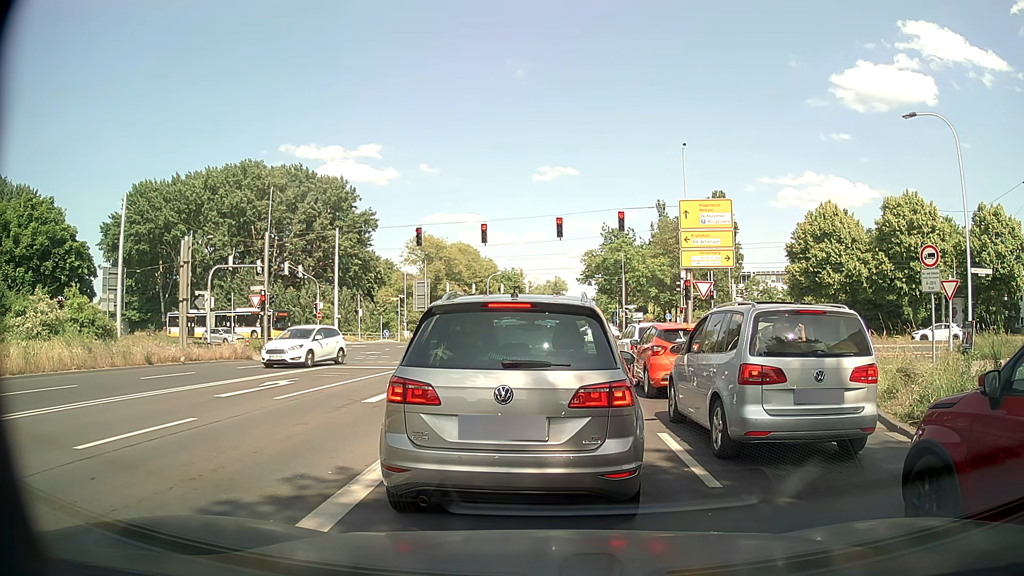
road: secondary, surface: asphalt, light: Day
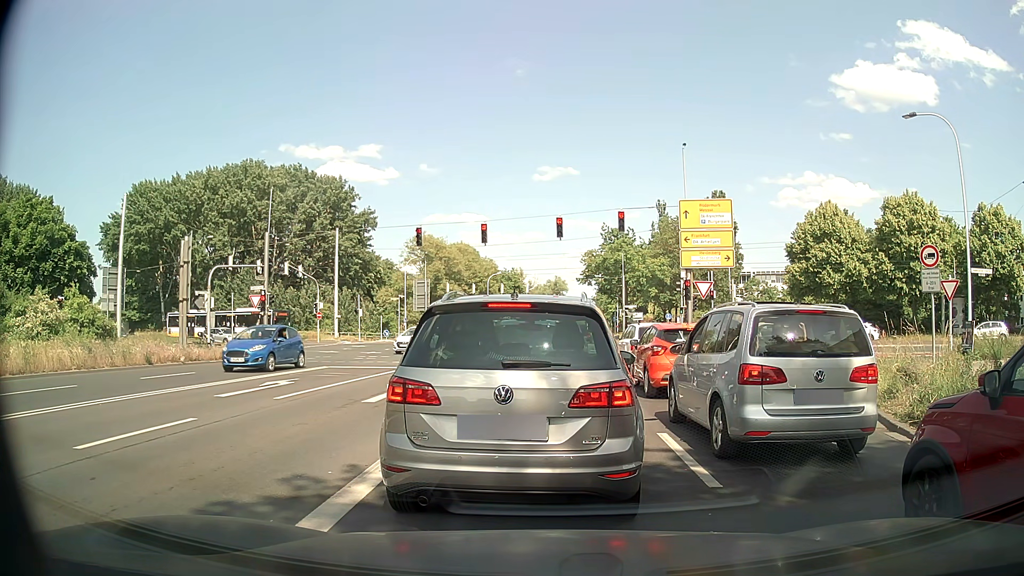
(0.0, 0.0) m; 0°
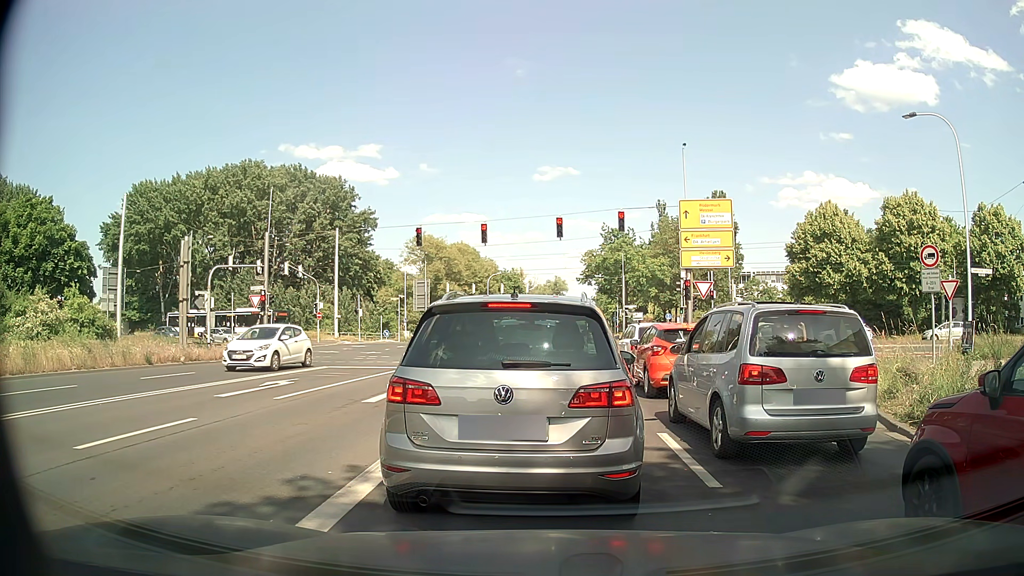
(0.0, 0.0) m; 0°
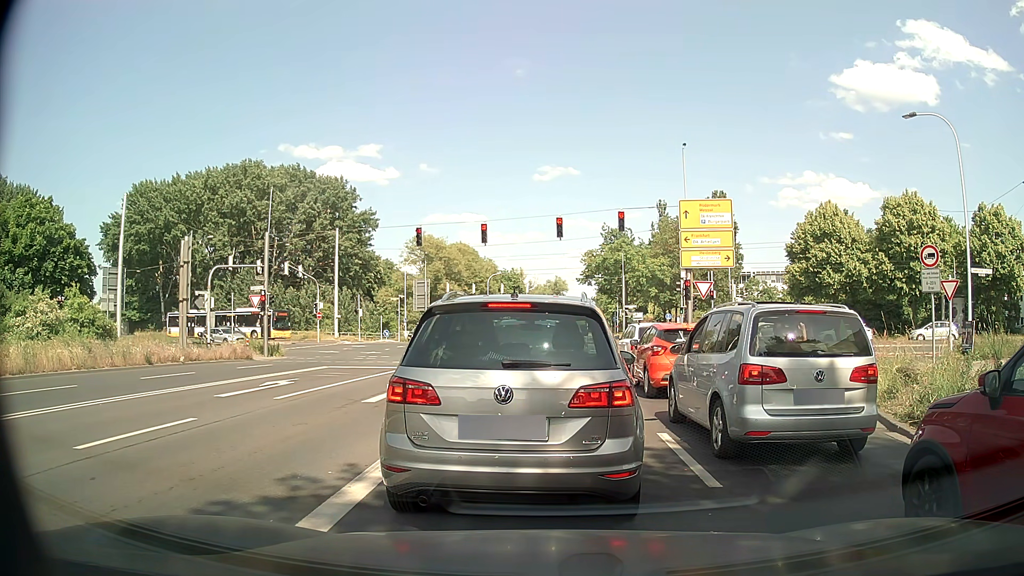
(0.0, 0.0) m; 0°
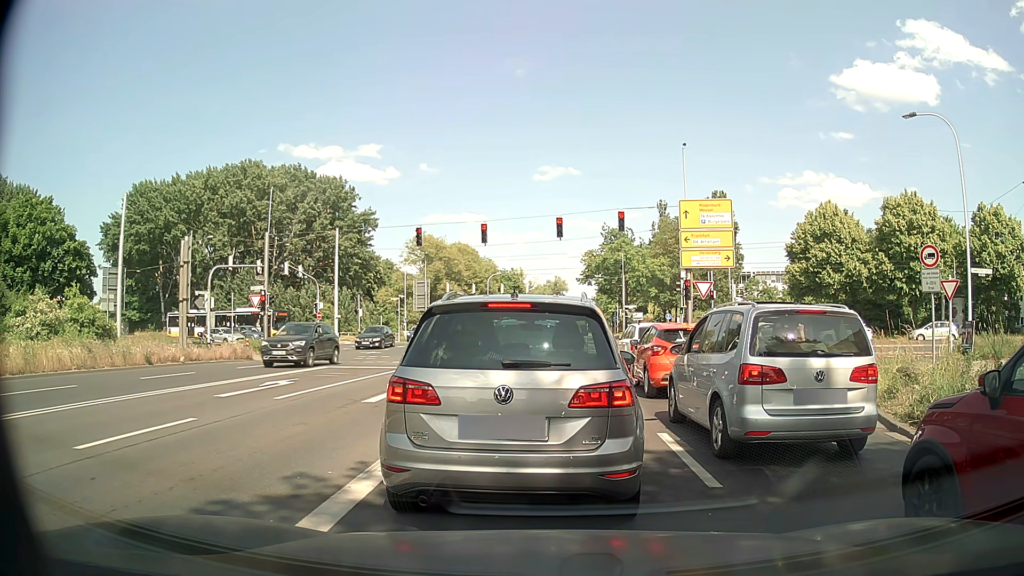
(0.0, 0.0) m; 0°
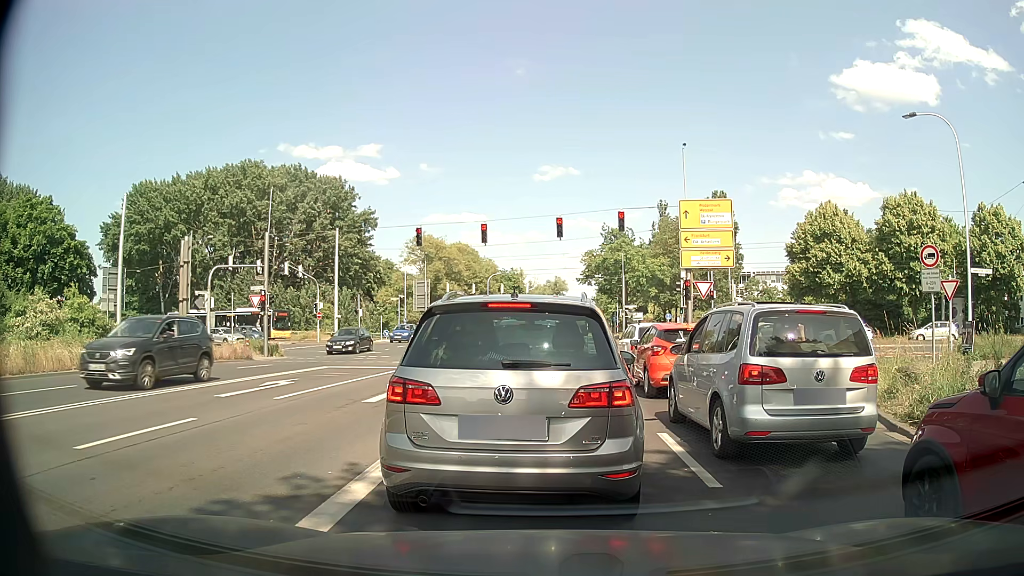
(0.0, 0.0) m; 0°
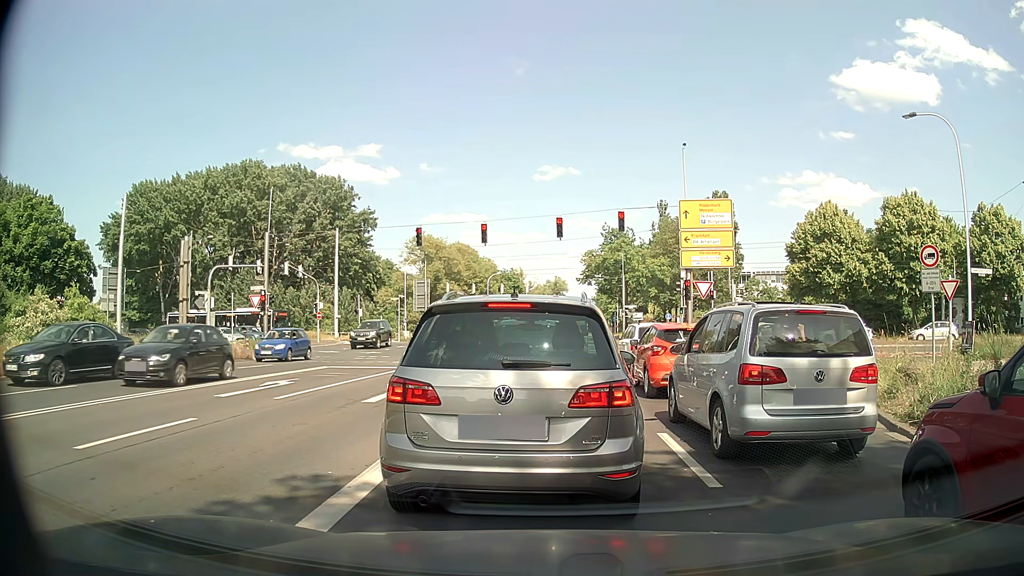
(0.0, 0.0) m; 0°
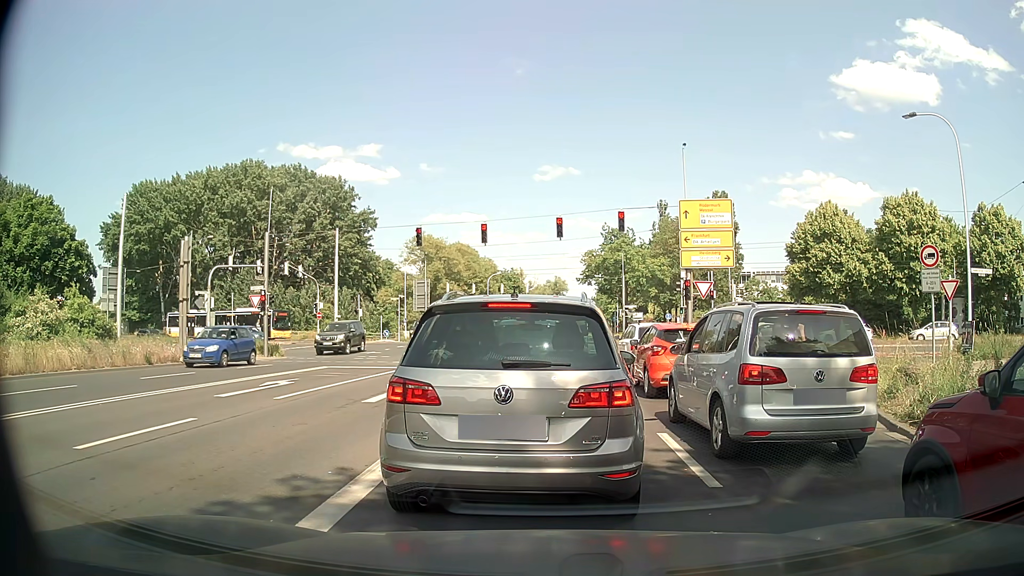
(0.0, 0.0) m; 0°
